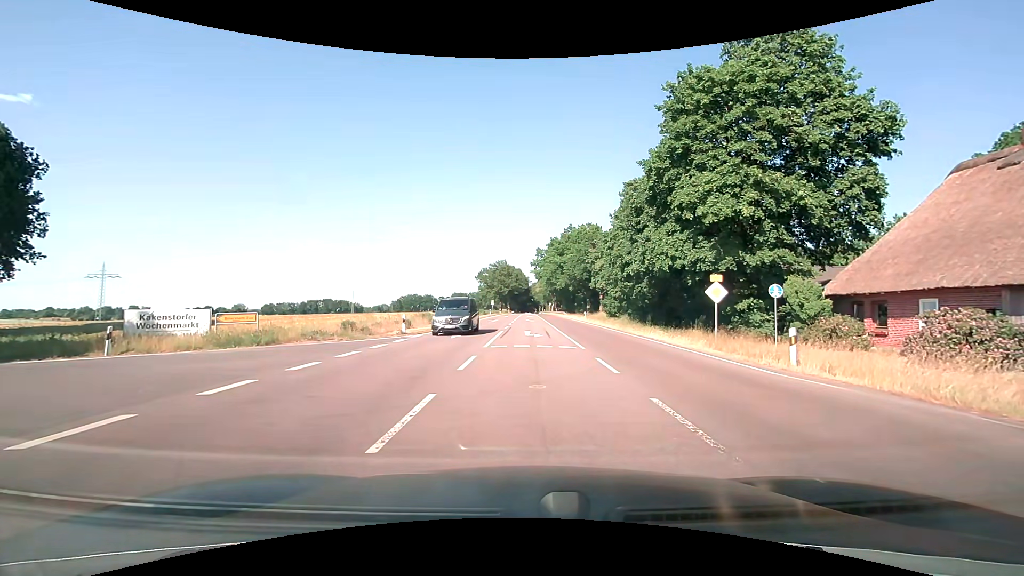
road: primary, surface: asphalt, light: Day
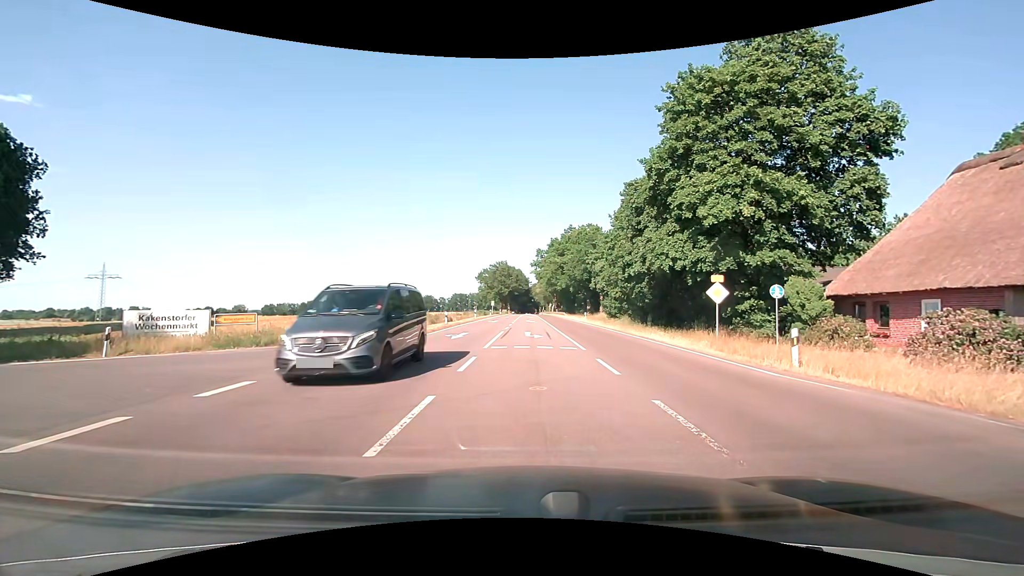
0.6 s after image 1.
(0.0, +0.1) m; 0°
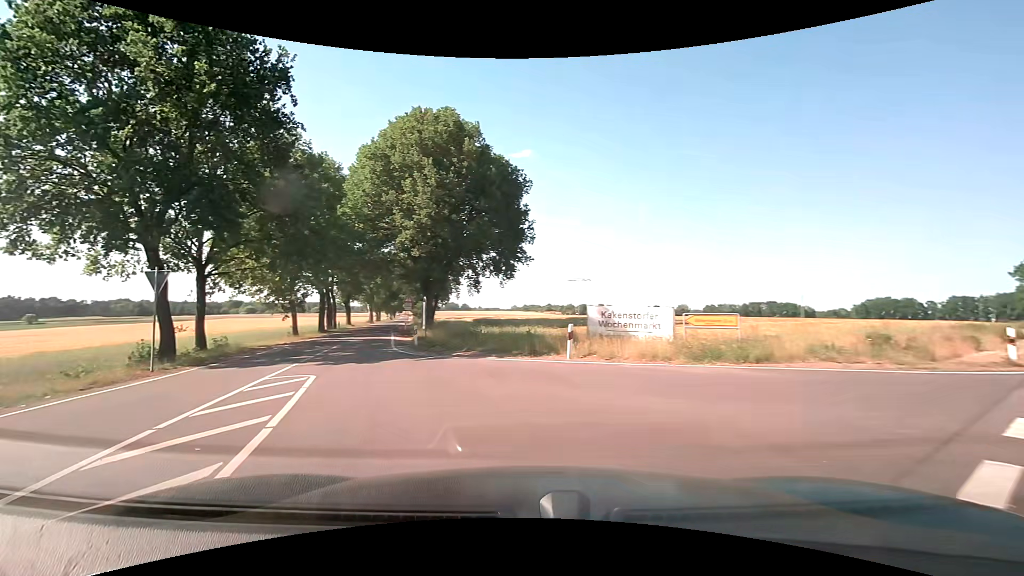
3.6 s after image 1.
(-3.6, +7.5) m; -48°
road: tertiary
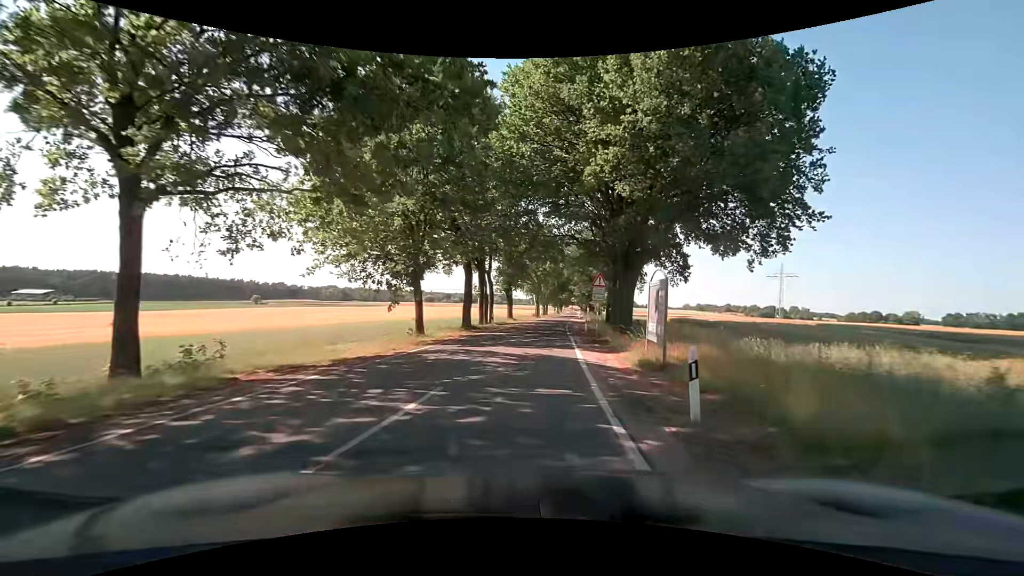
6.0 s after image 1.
(-5.0, +18.9) m; -18°
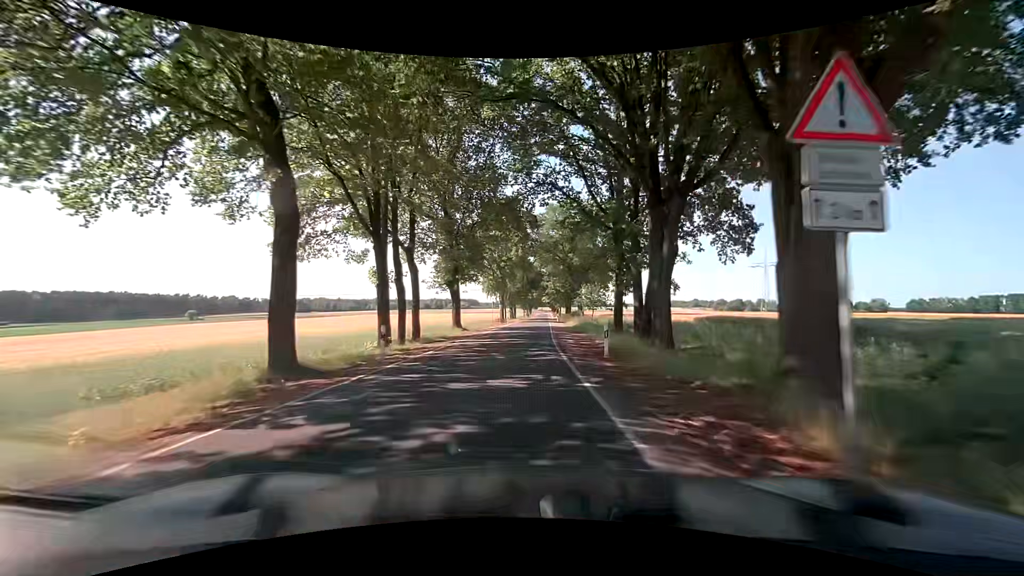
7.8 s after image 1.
(+1.0, +22.1) m; +3°
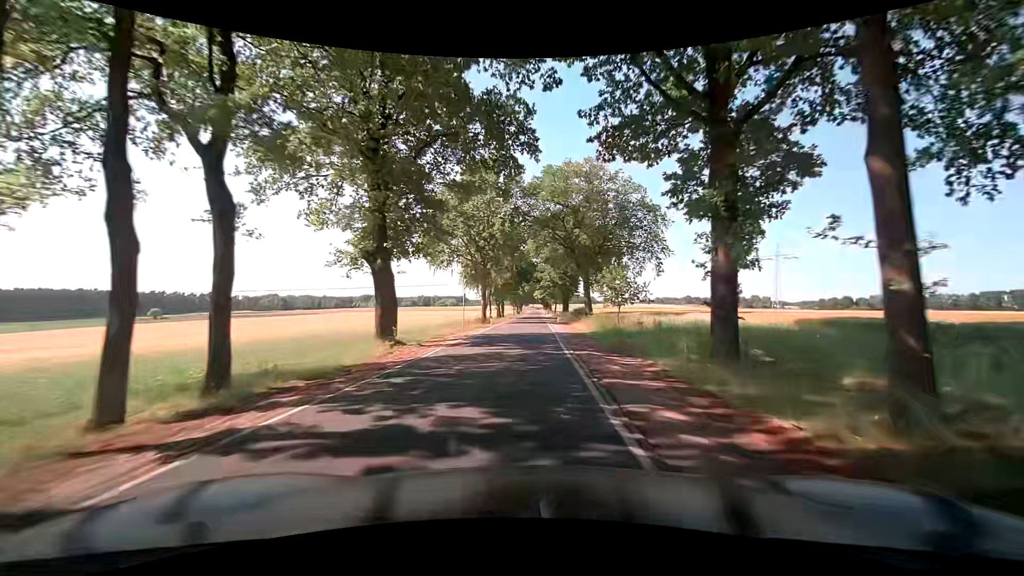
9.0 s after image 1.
(+0.2, +17.7) m; +2°
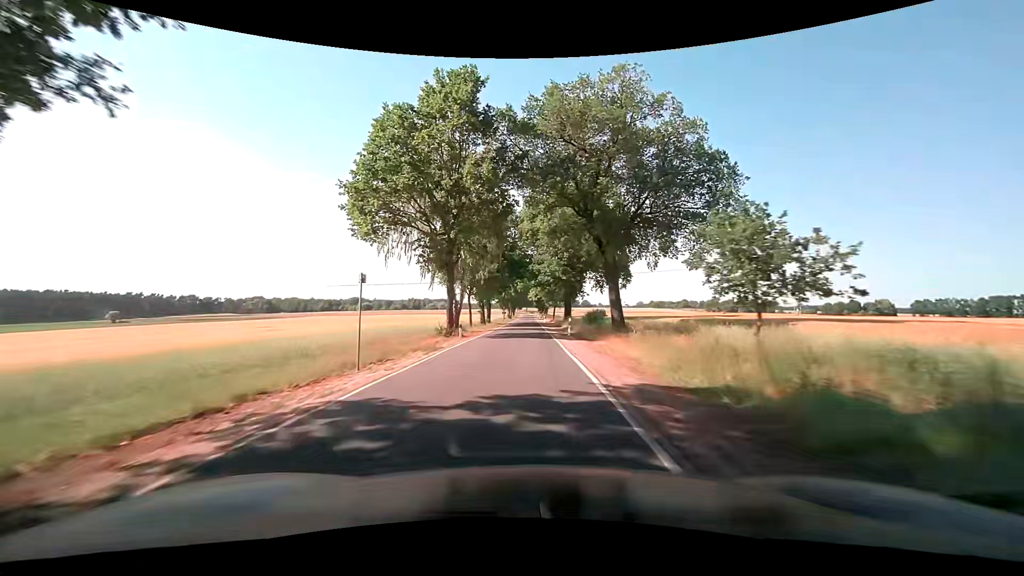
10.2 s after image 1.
(-0.1, +19.6) m; 0°
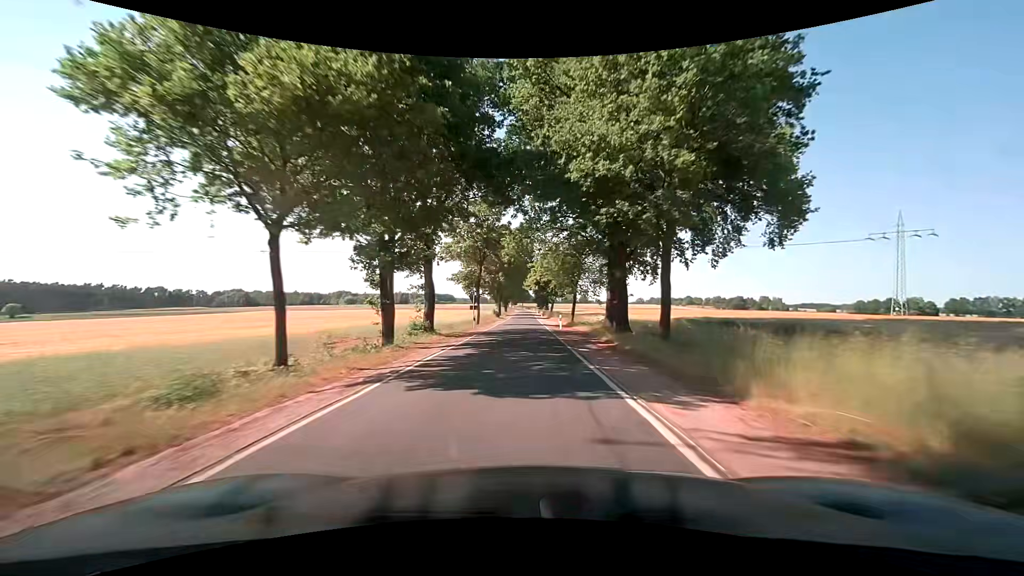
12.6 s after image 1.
(-0.3, +43.7) m; 0°
(0, +10) (0, +20) (0, +30) (0, +40) (0, +50) (0, +60) (+1, +70) (+1, +80) (+1, +90) (+1, +100) m
